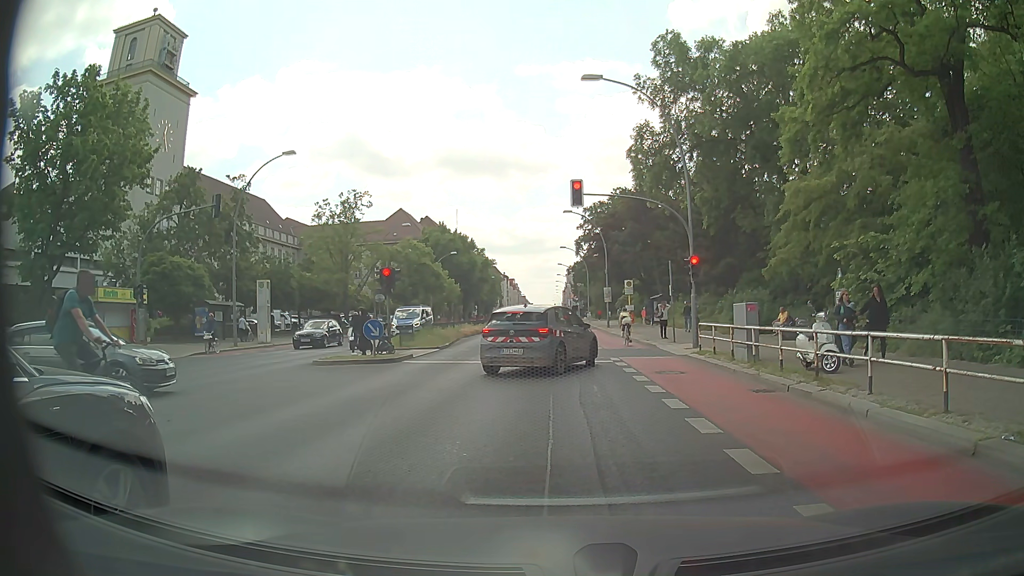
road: primary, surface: asphalt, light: Day
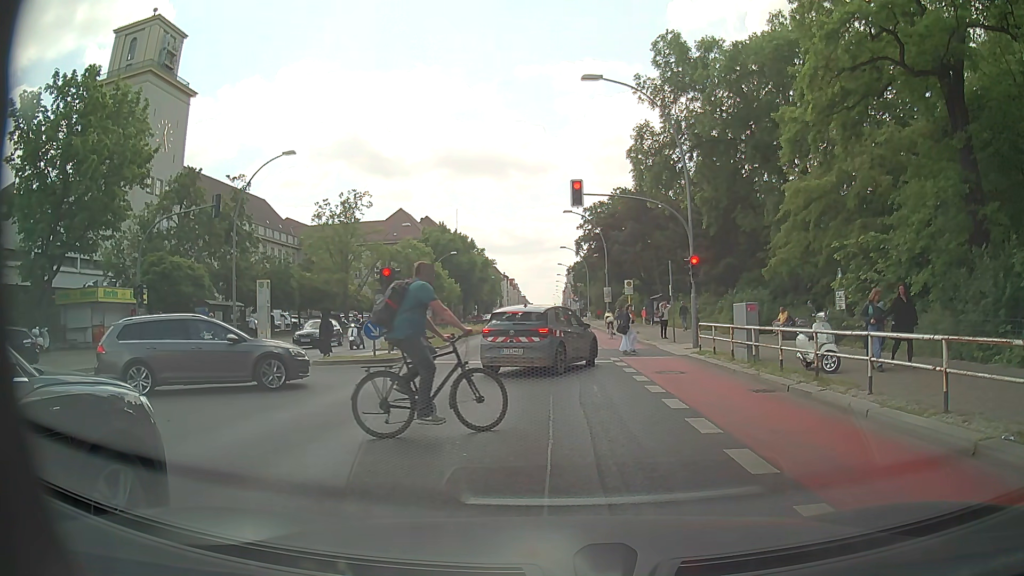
(0.0, 0.0) m; 0°
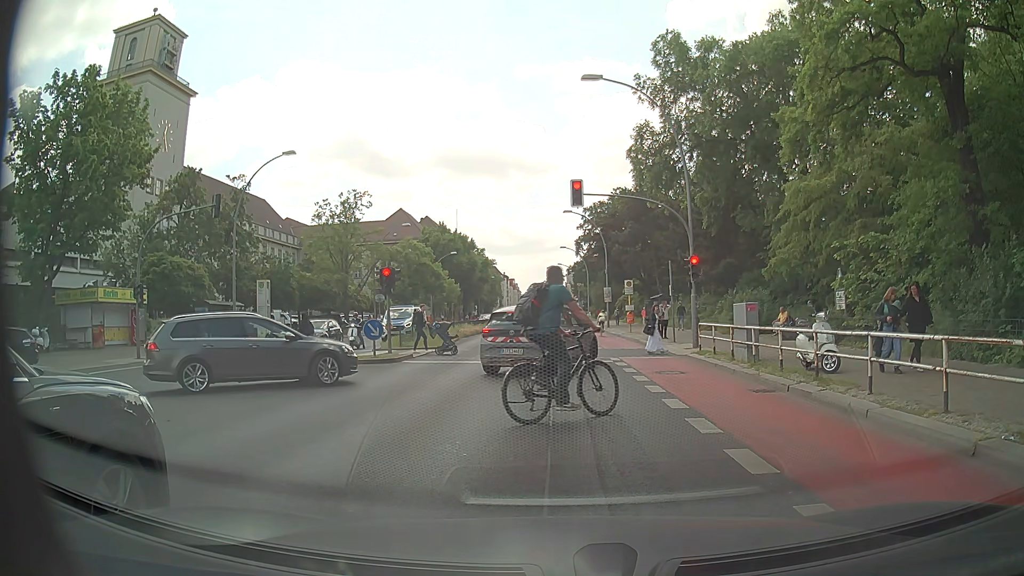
(0.0, 0.0) m; 0°
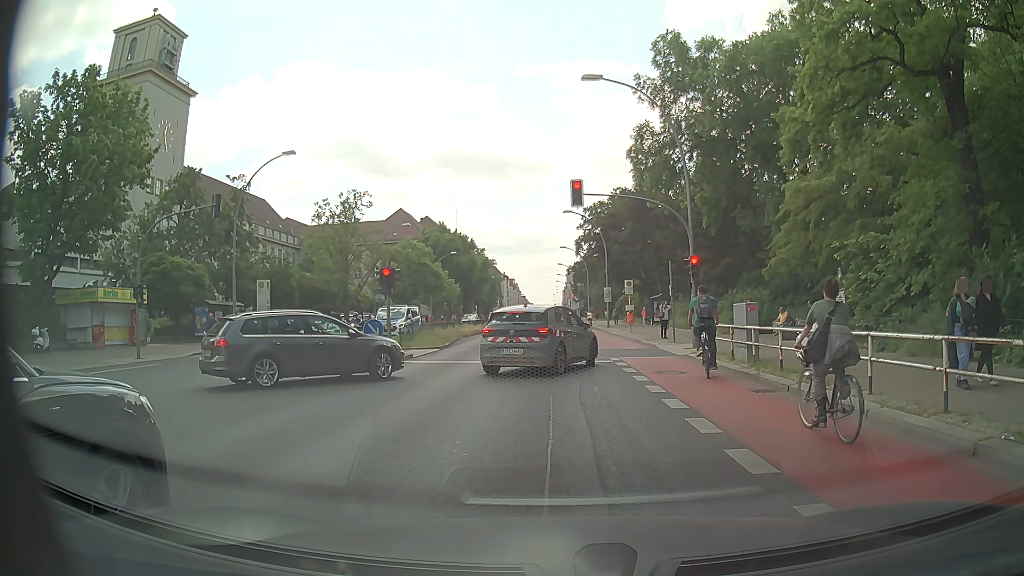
(0.0, 0.0) m; 0°
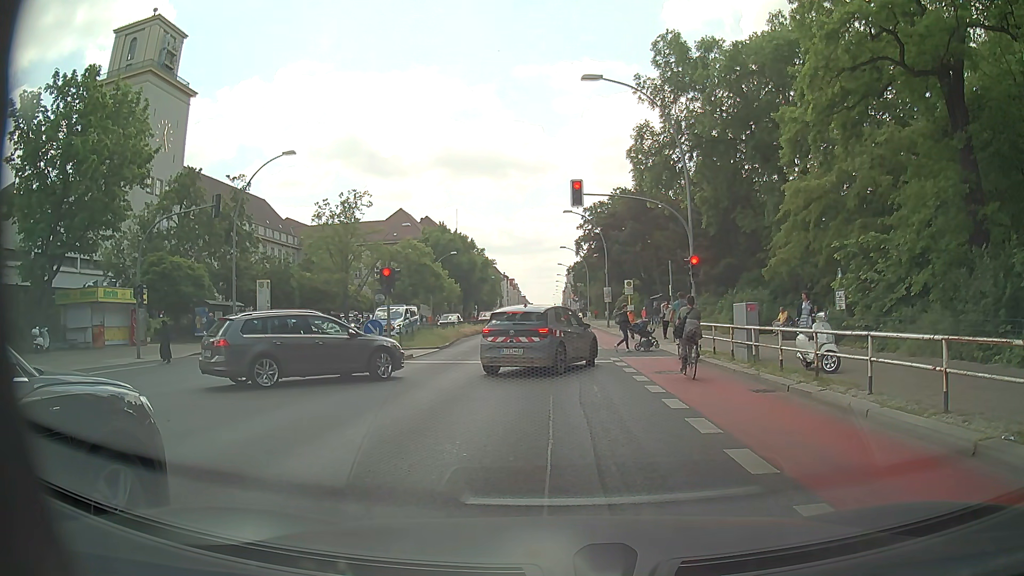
(0.0, 0.0) m; 0°
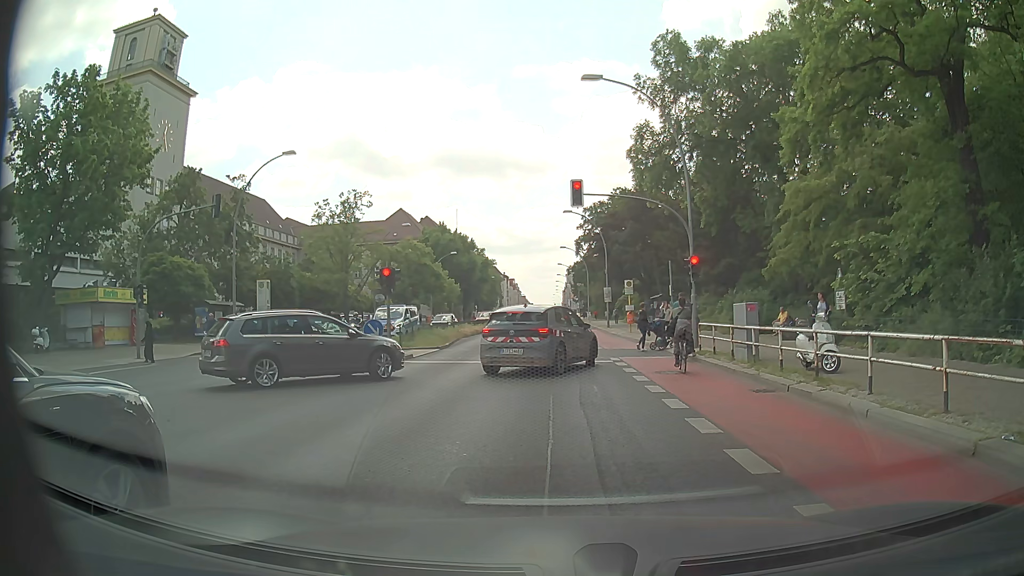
(0.0, 0.0) m; 0°
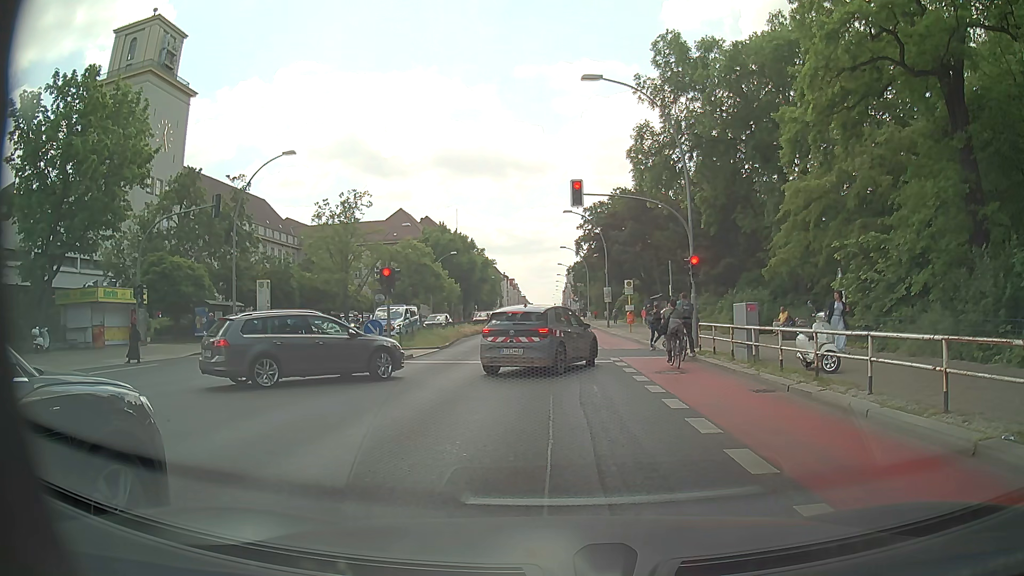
(0.0, 0.0) m; 0°
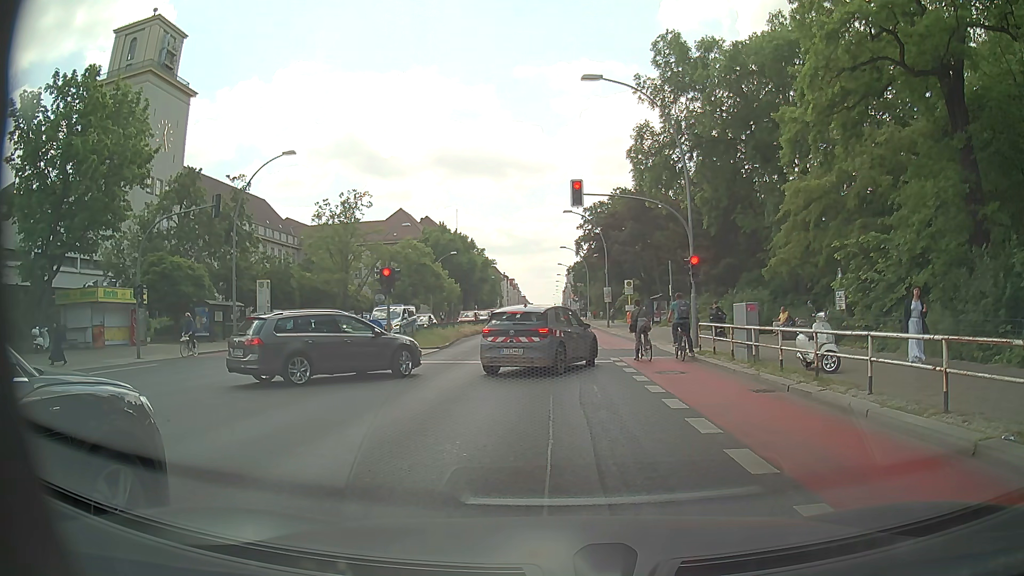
(0.0, 0.0) m; 0°
